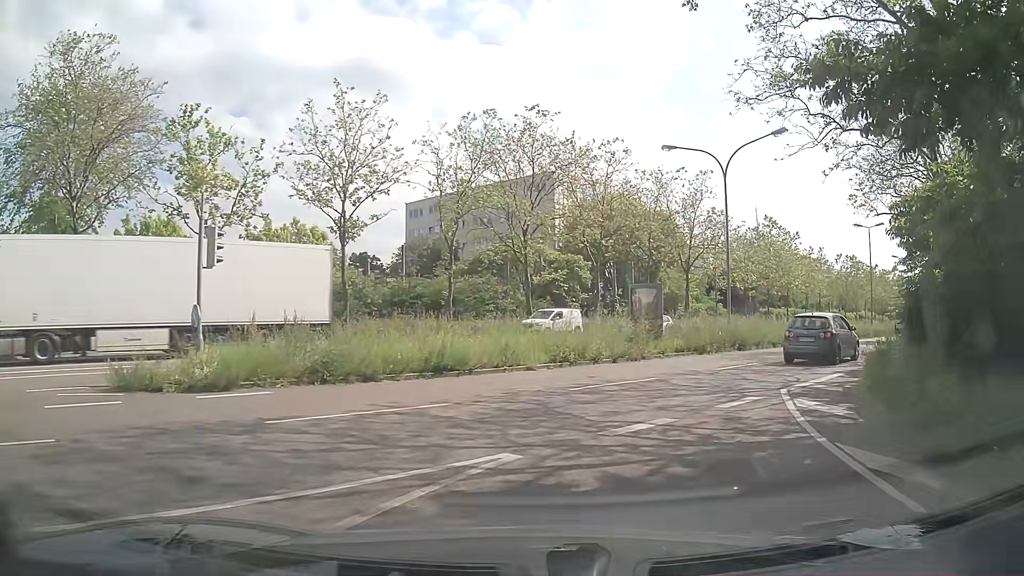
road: secondary_link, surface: asphalt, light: Day
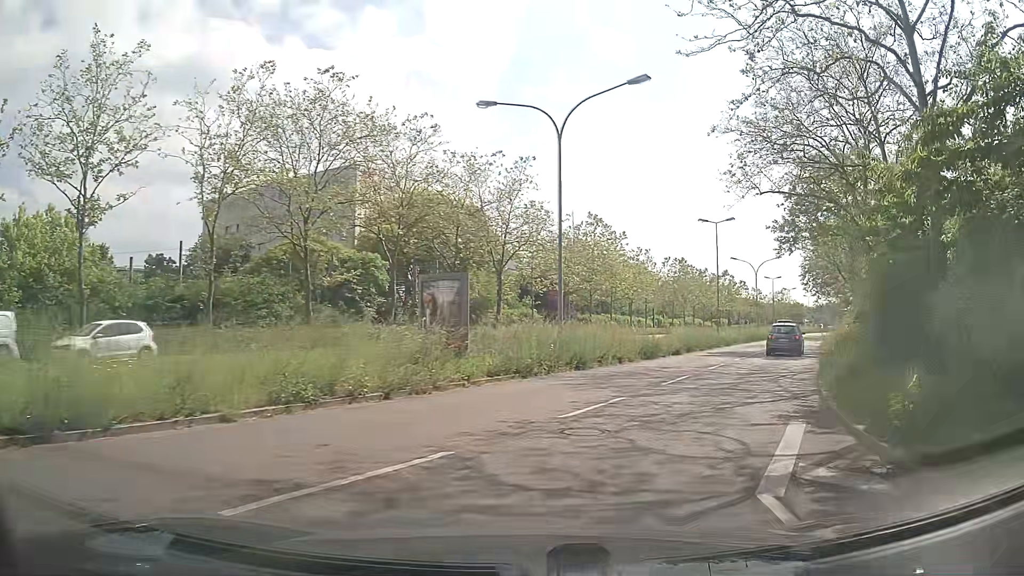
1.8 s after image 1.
(+1.4, +8.2) m; +17°
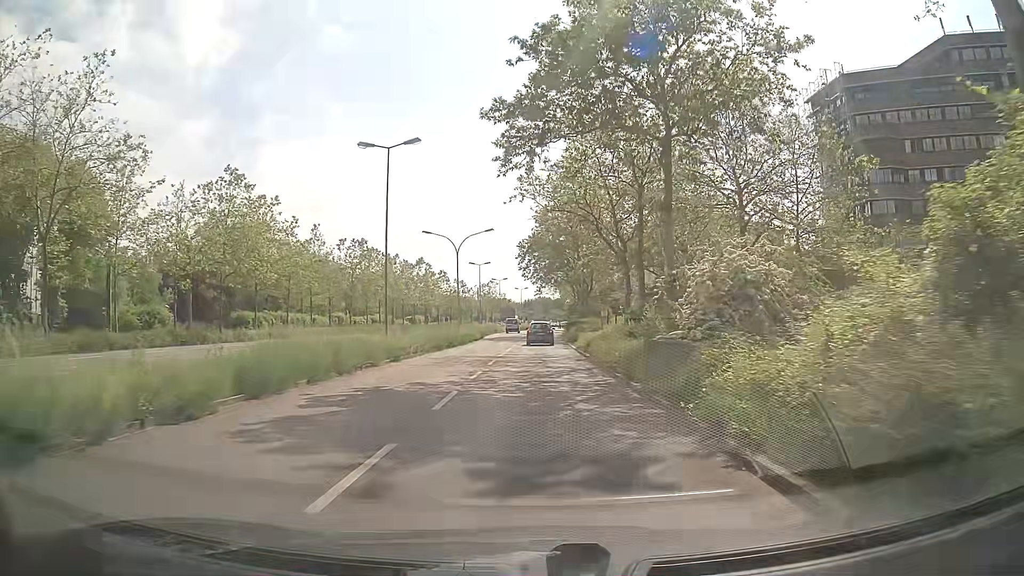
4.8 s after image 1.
(+7.2, +21.9) m; +26°
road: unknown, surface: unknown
(0, +10) (0, +20) (0, +30) (0, +40) (0, +50) (+1, +60) (+1, +70) (+1, +80) (+2, +90) (+3, +100) m
